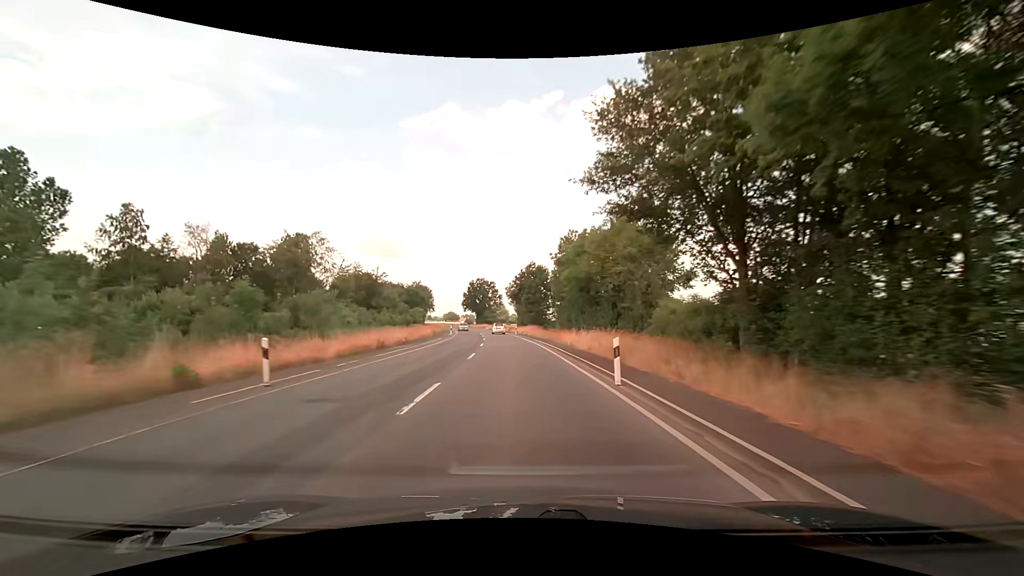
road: secondary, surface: asphalt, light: Day
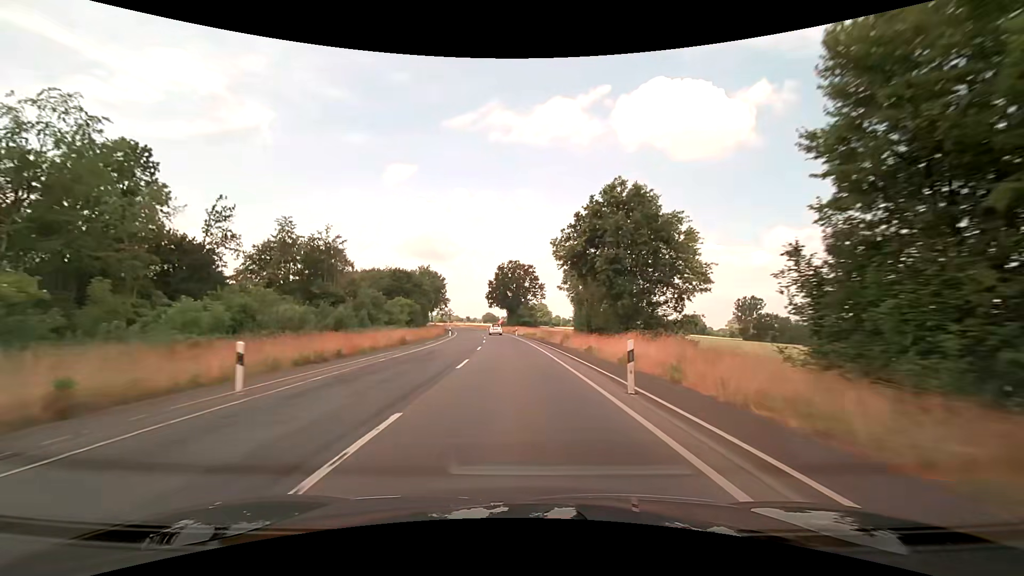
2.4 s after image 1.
(-2.1, +51.3) m; -5°
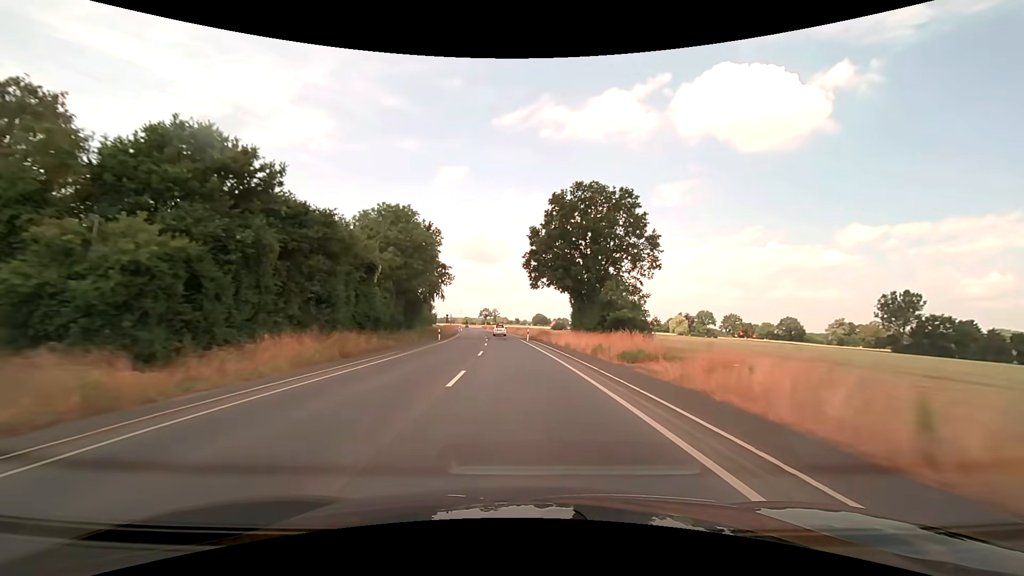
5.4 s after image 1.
(-3.5, +64.0) m; -6°
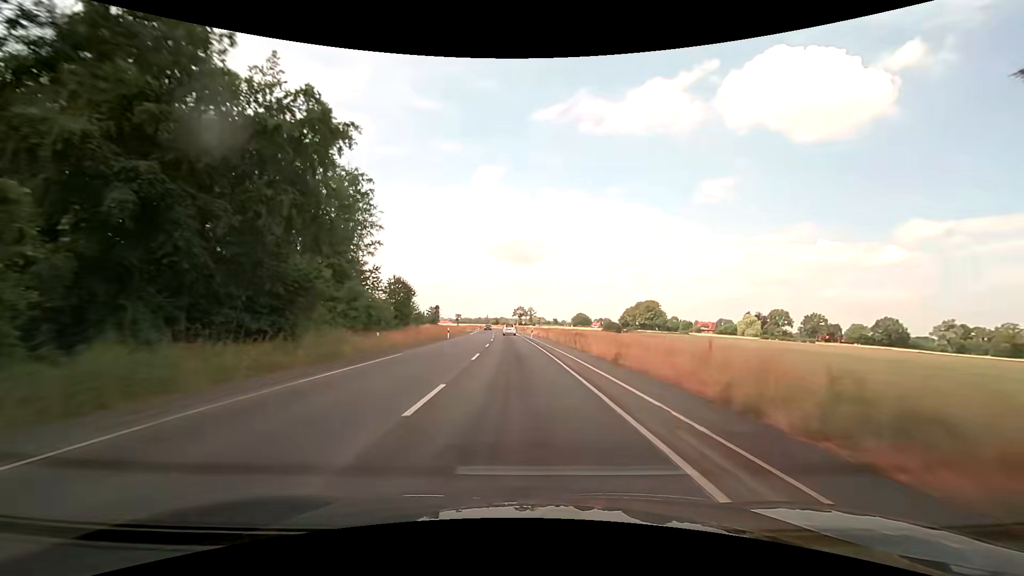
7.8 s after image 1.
(-2.0, +51.3) m; -4°
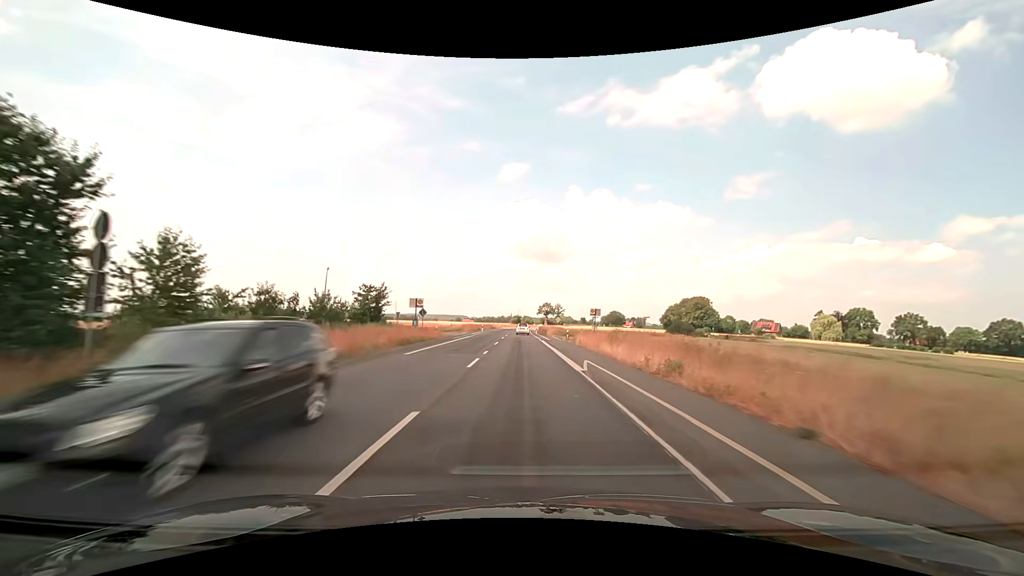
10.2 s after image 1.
(-1.6, +51.3) m; -3°
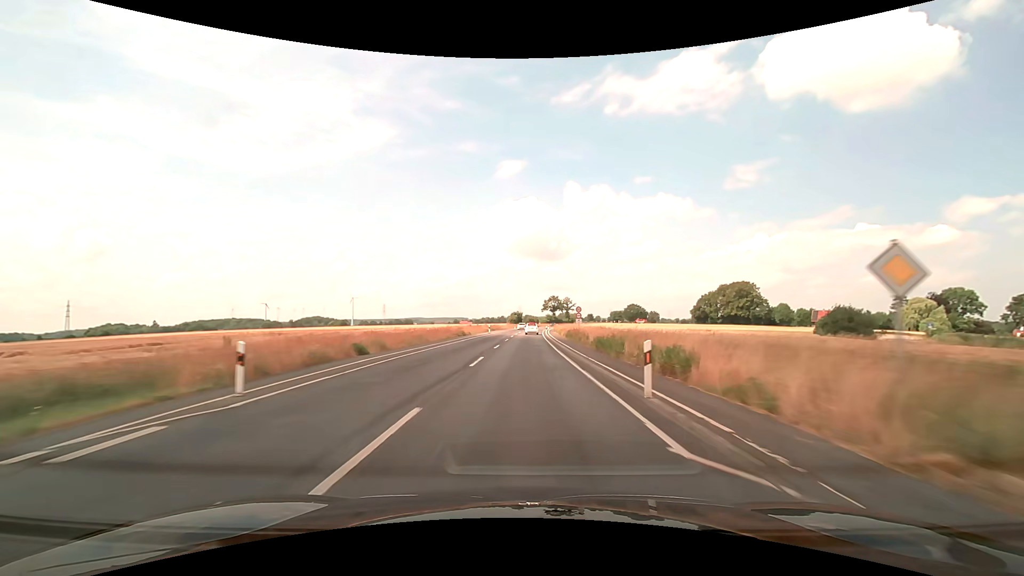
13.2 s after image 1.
(-0.4, +64.2) m; 0°
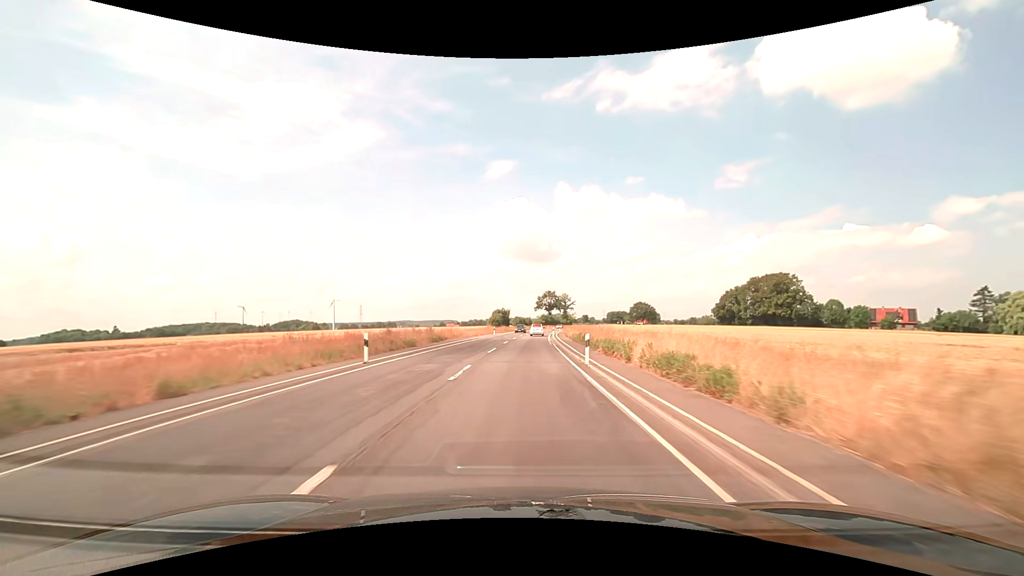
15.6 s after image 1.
(+0.4, +51.4) m; +1°
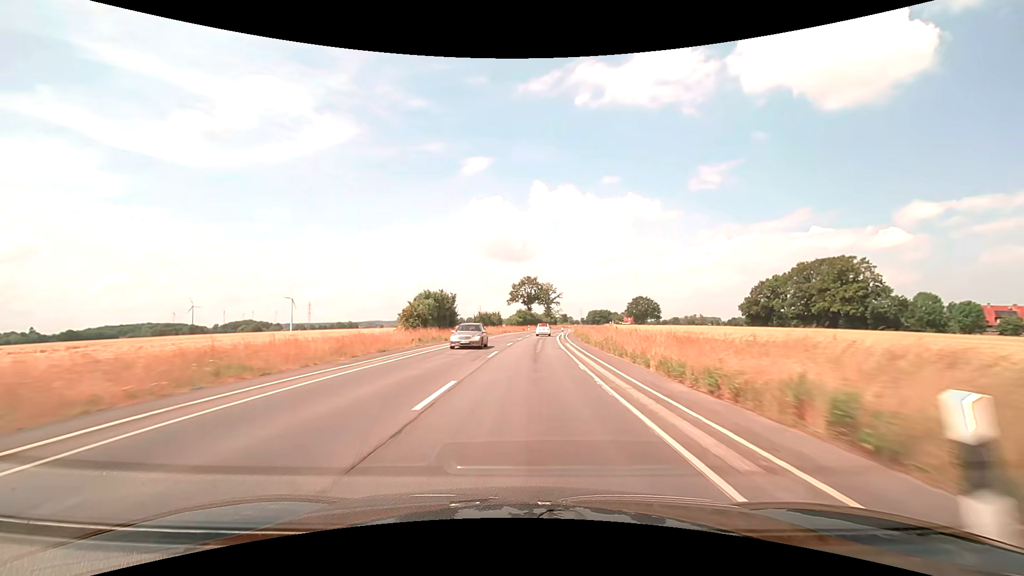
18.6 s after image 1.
(+1.6, +64.1) m; +3°
(0, +10) (0, +20) (0, +30) (+1, +40) (+1, +50) (+2, +60) (+3, +70) (+4, +80) (+5, +90) (+6, +100) m
